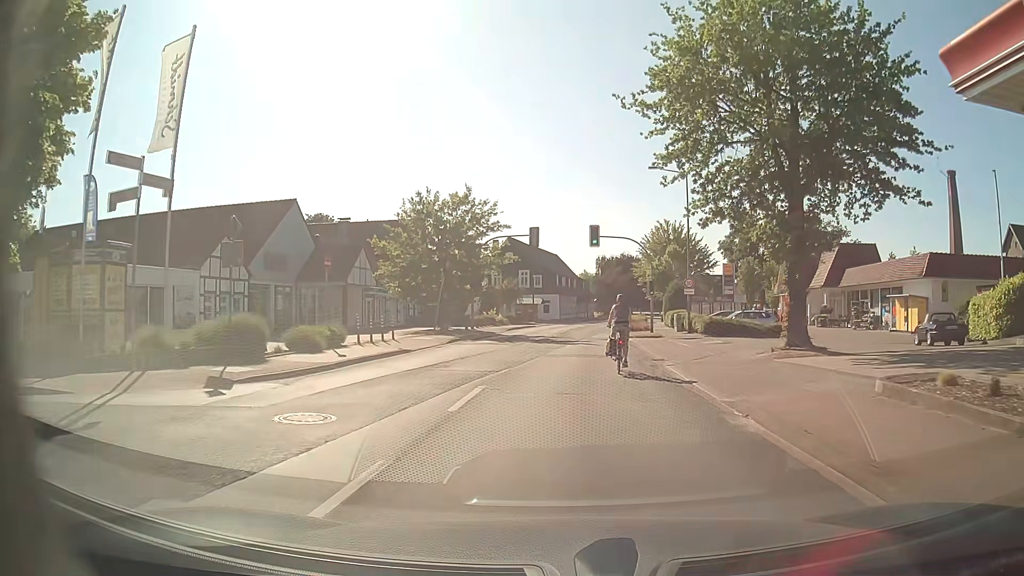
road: secondary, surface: asphalt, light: Day
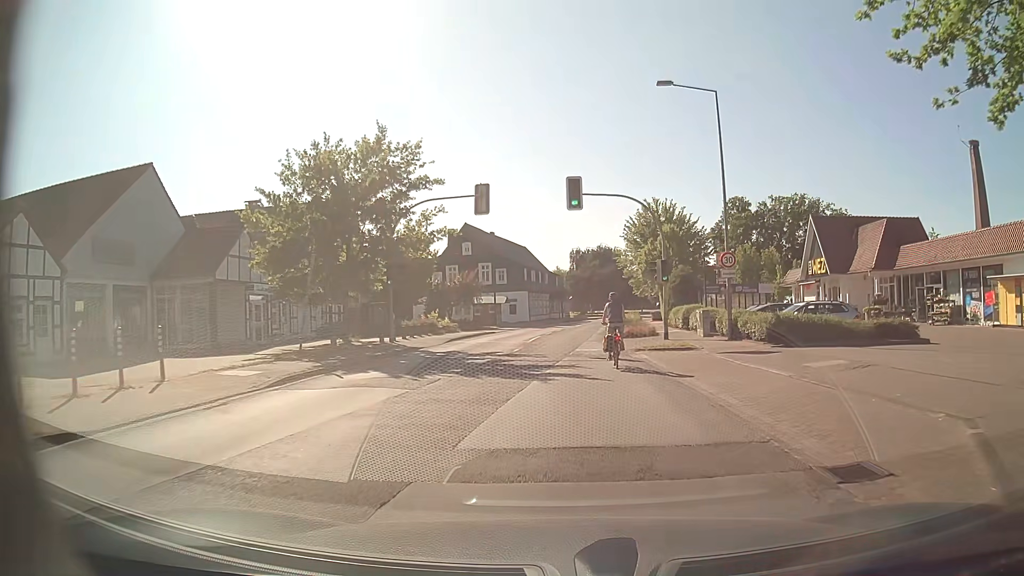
(+0.4, +15.1) m; +3°
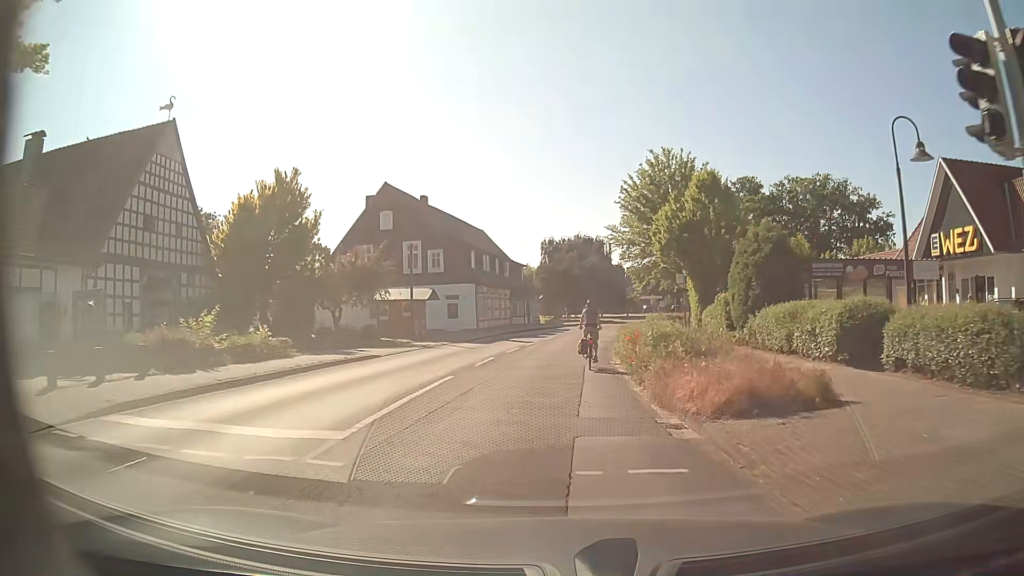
(+0.3, +24.0) m; +1°
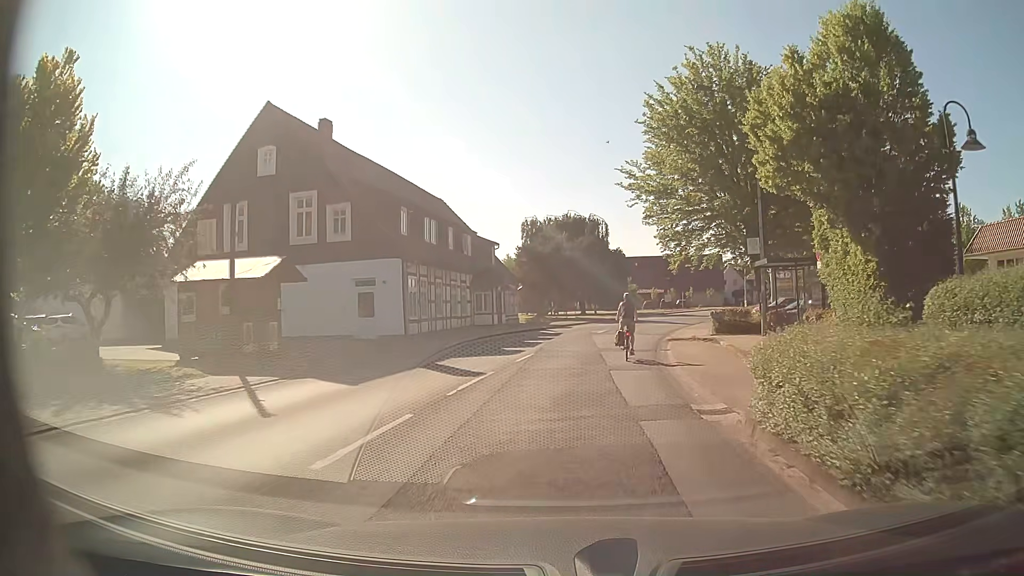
(+0.2, +19.4) m; +2°
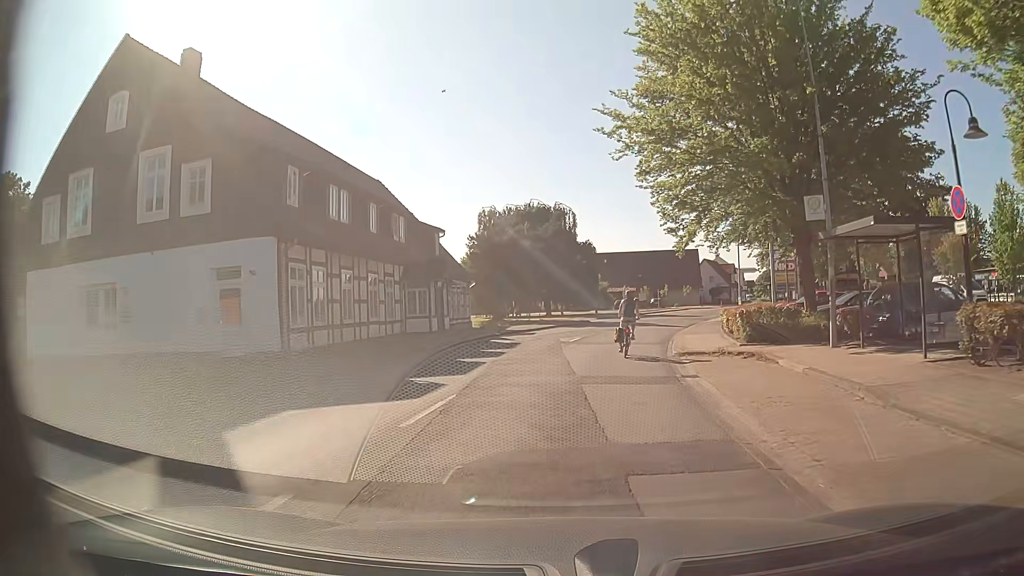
(+0.2, +9.7) m; +4°
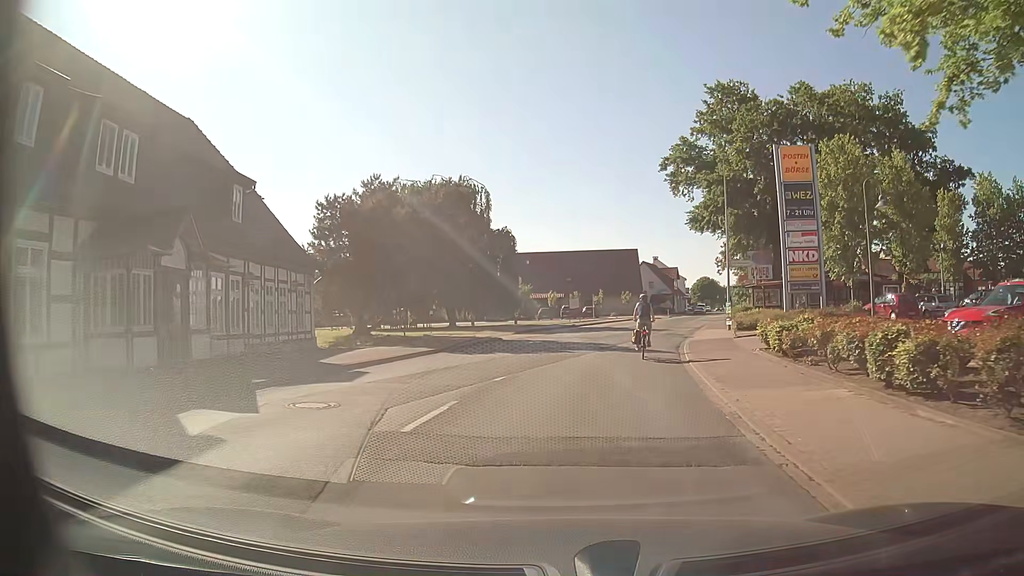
(+0.8, +18.2) m; +6°
